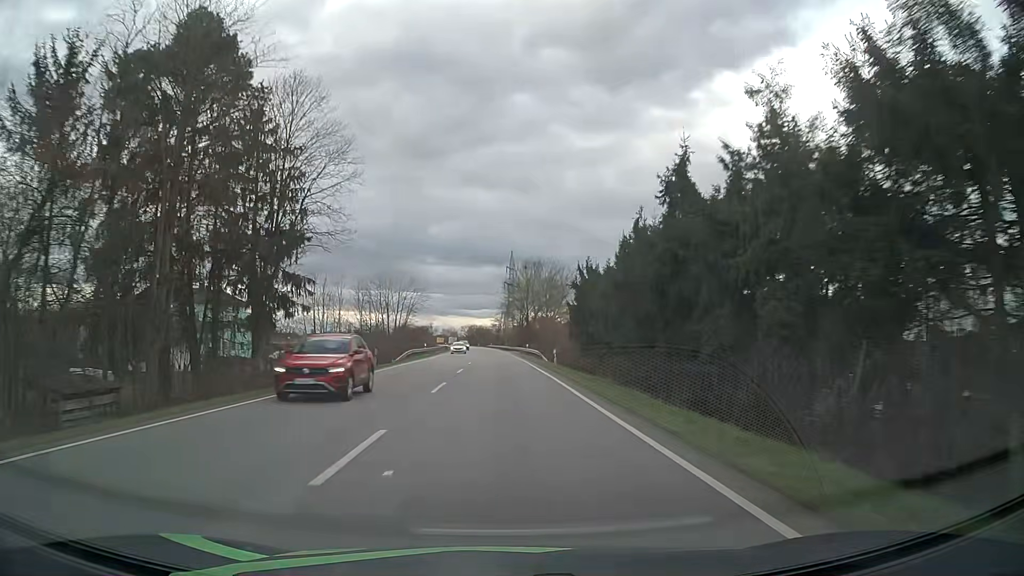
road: primary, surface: asphalt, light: Day
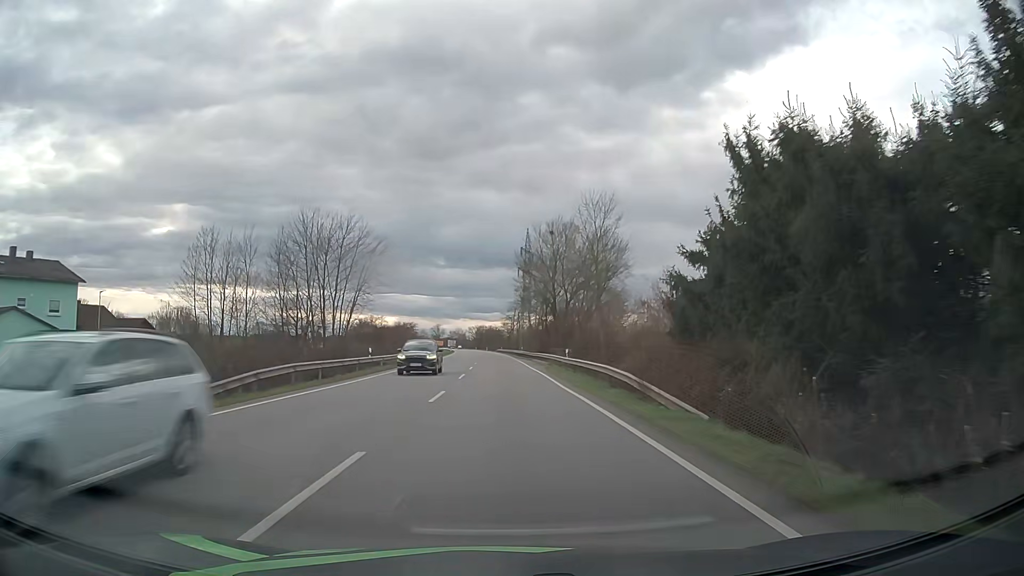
(-0.4, +37.7) m; -1°
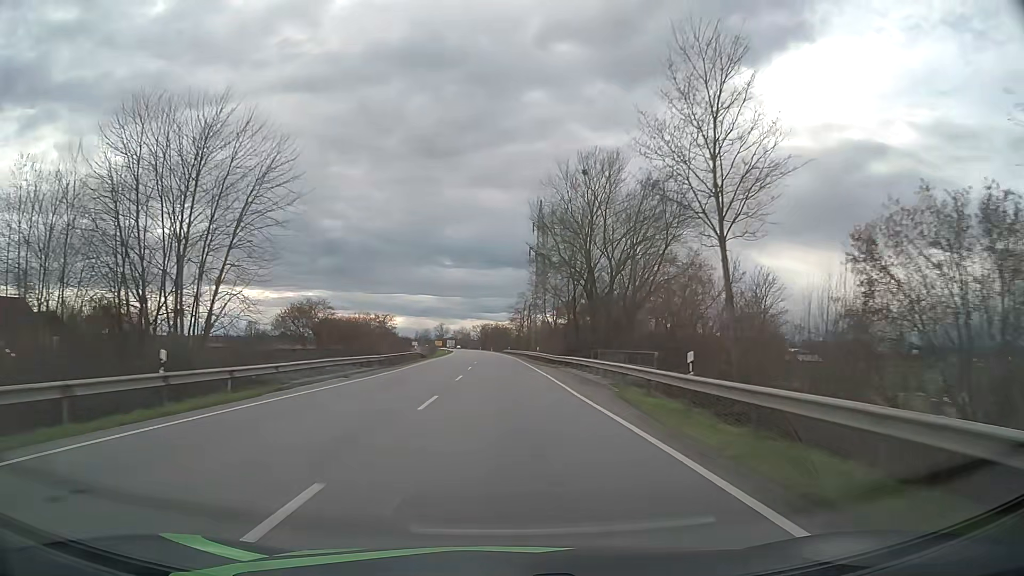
(-0.1, +26.2) m; -1°
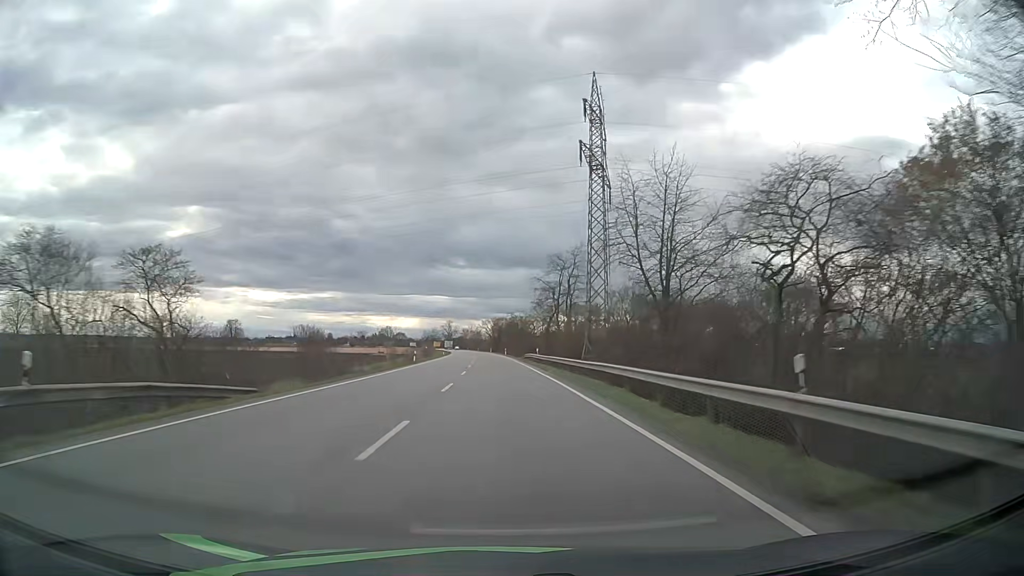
(-0.6, +54.2) m; -1°
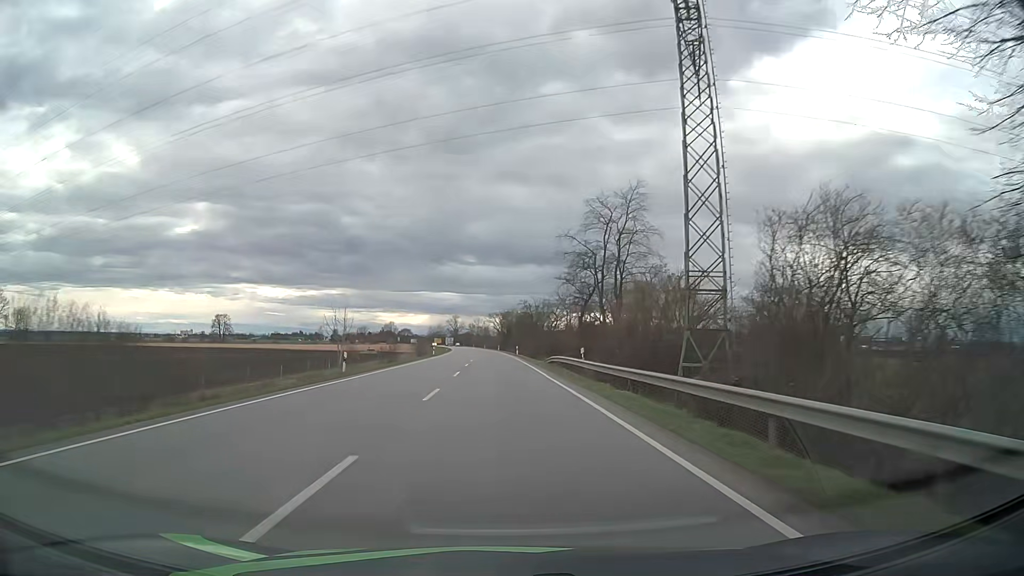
(-0.2, +27.6) m; -1°
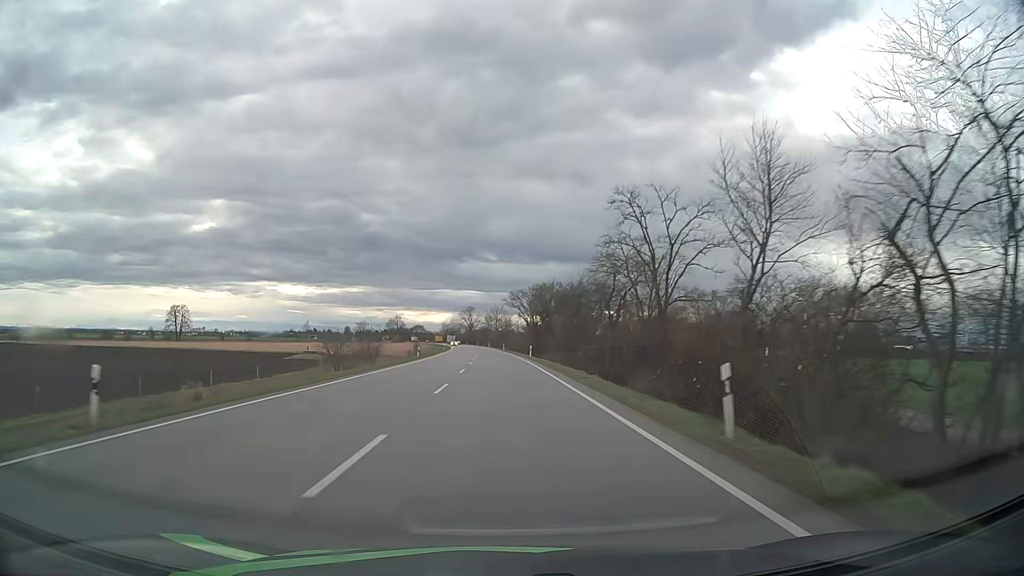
(-1.4, +69.9) m; -2°
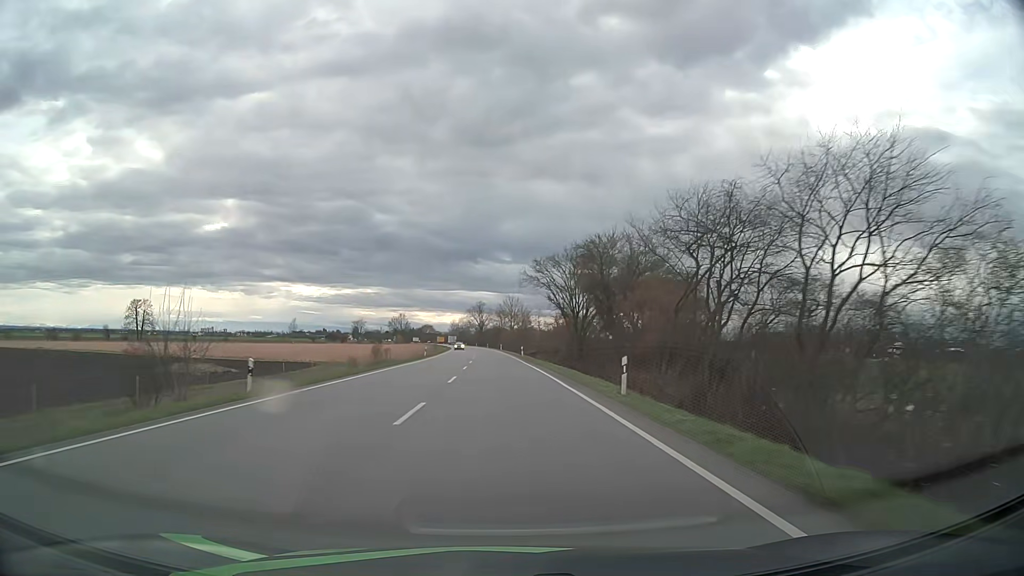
(-0.4, +42.3) m; -1°
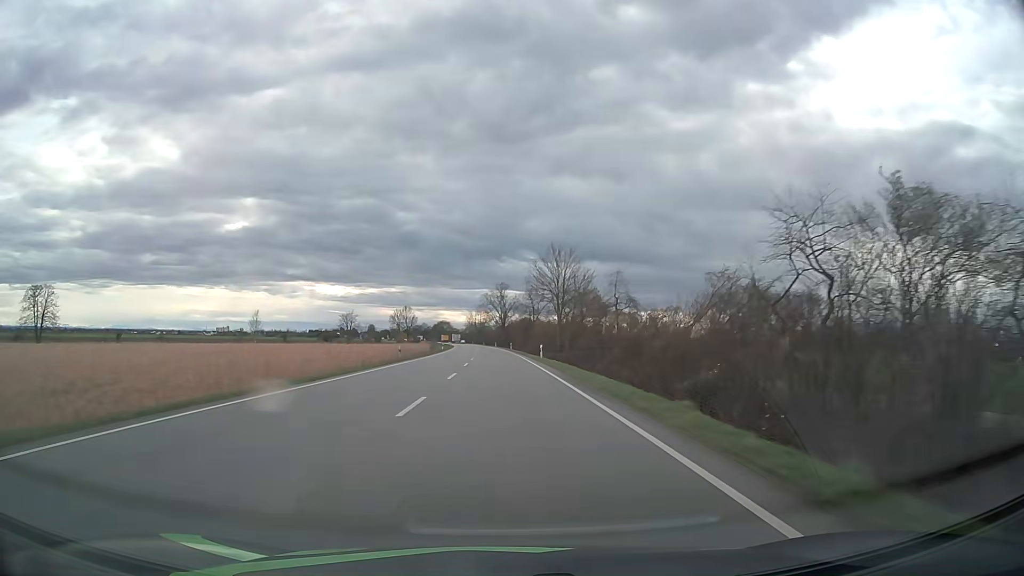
(-1.3, +70.8) m; -2°
(0, +10) (0, +20) (0, +30) (0, +40) (-1, +50) (-1, +60) (-1, +70) (-2, +80) (-2, +90) (-3, +100) m
